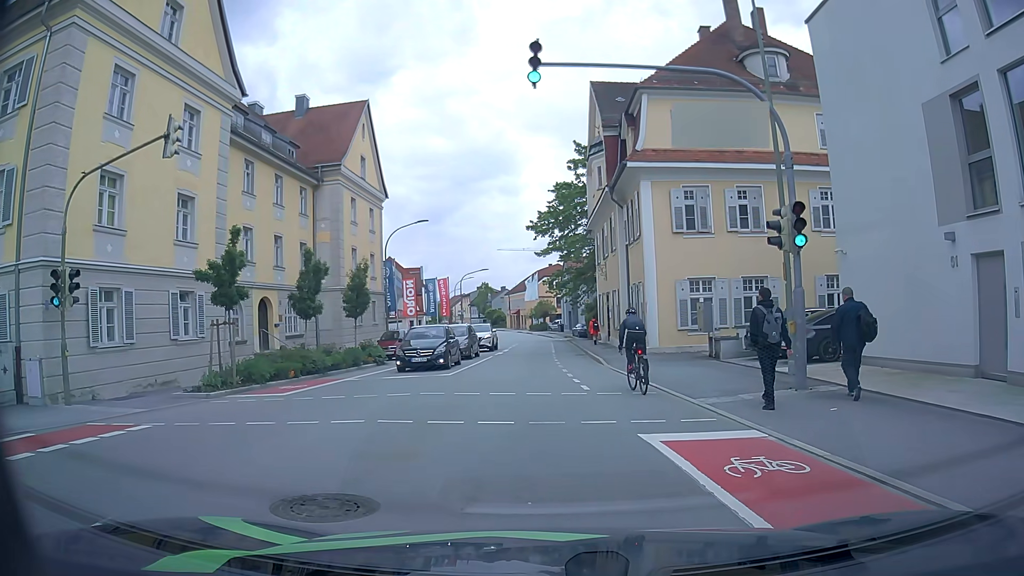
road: tertiary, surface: asphalt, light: Day
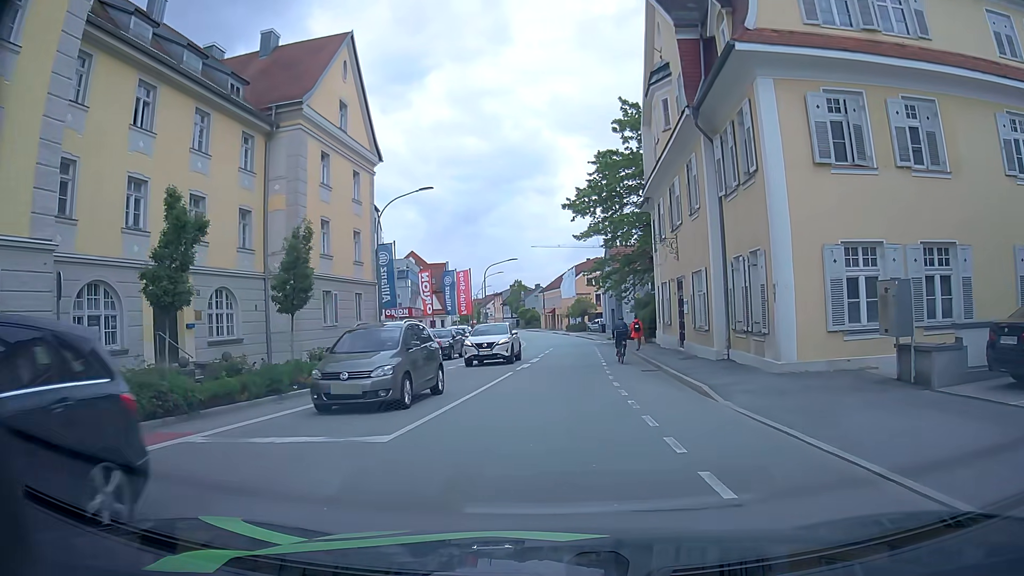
(-0.2, +11.8) m; -3°
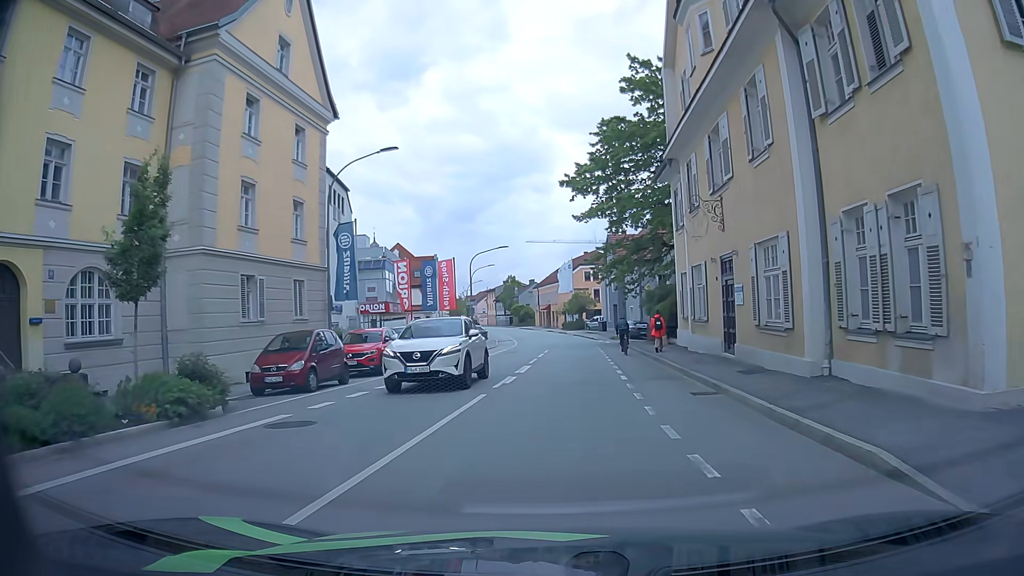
(+0.1, +7.7) m; +2°
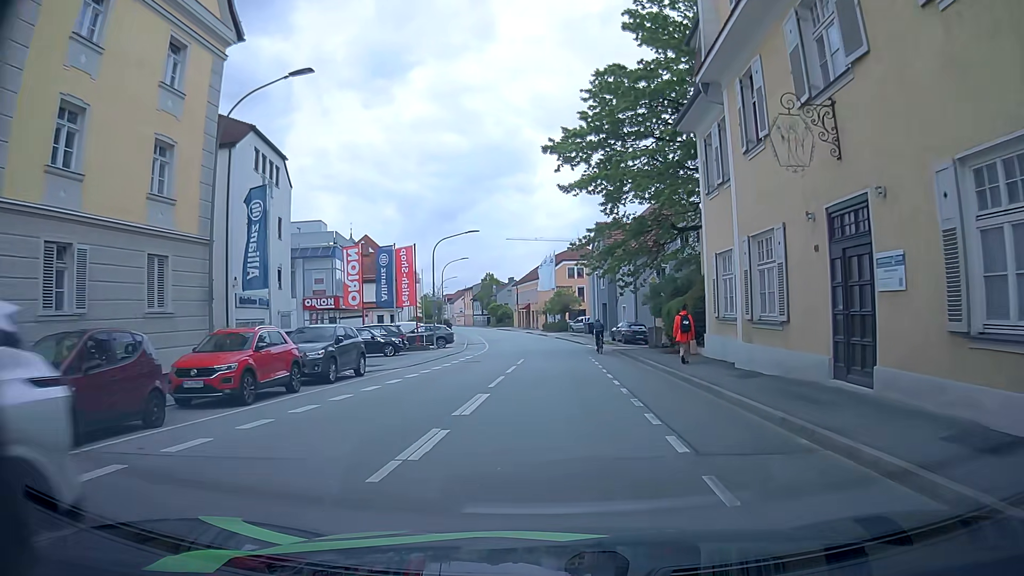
(0.0, +9.1) m; +1°
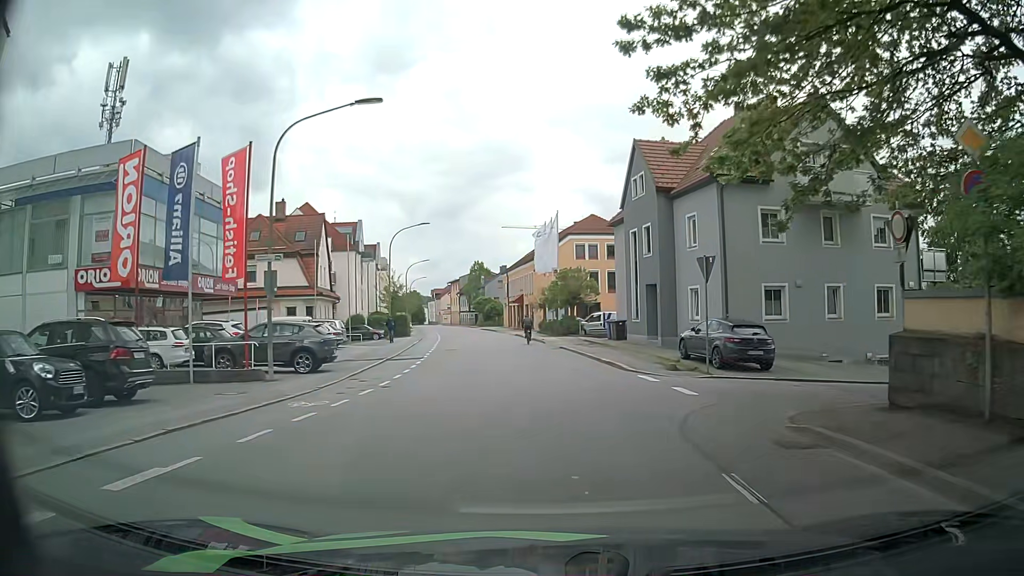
(0.0, +26.4) m; -1°
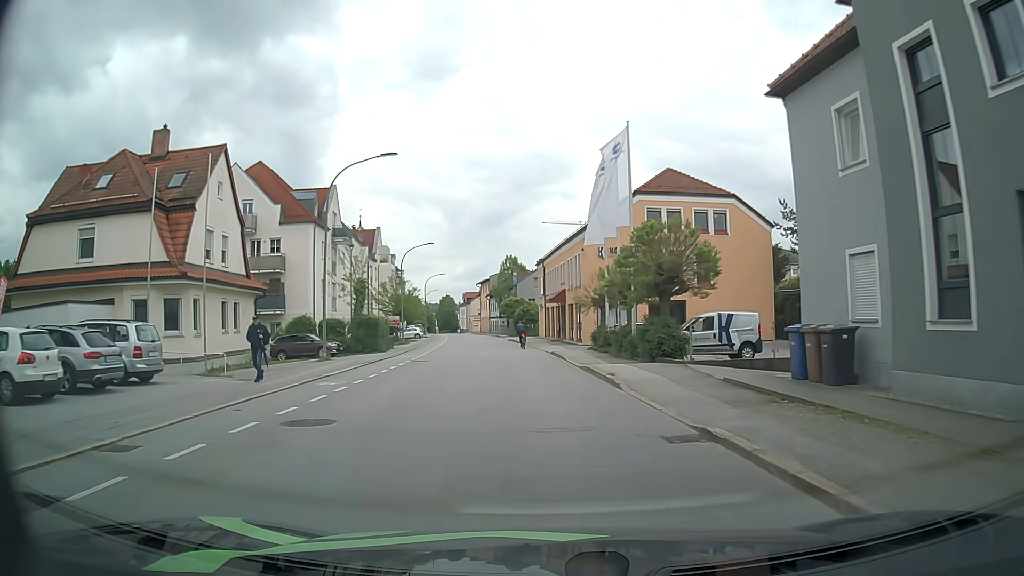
(-0.4, +23.9) m; -3°
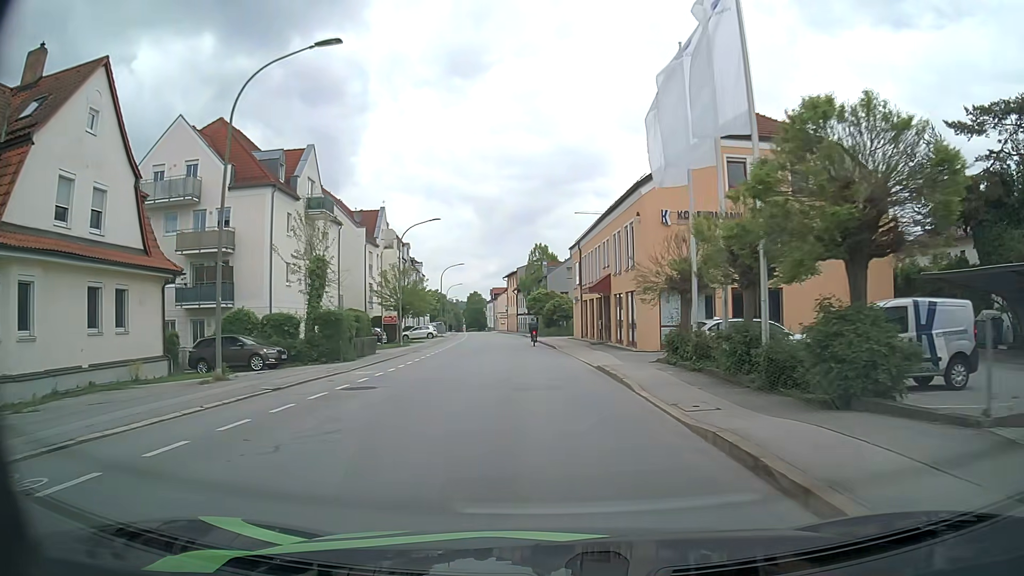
(-0.2, +12.6) m; -3°
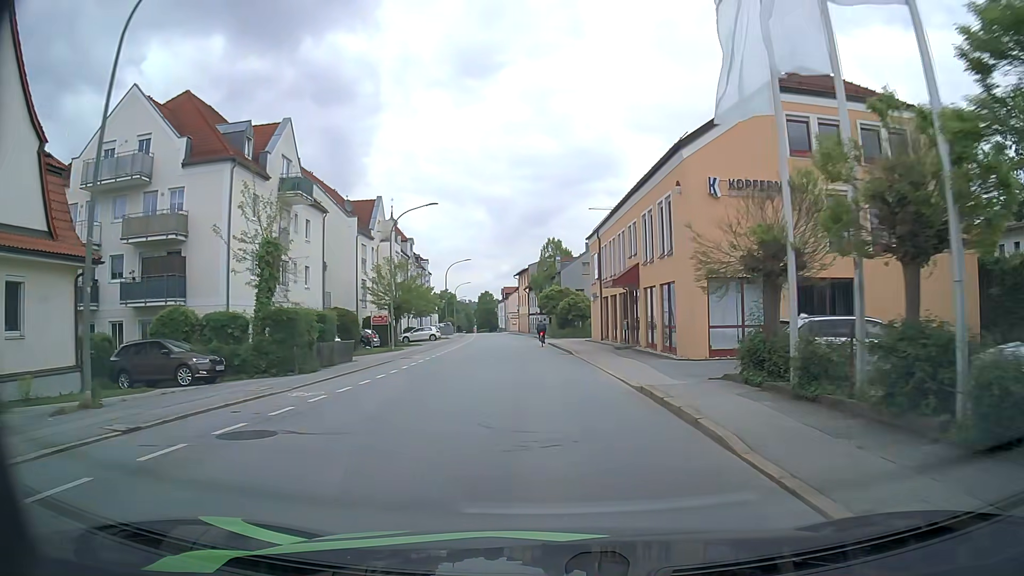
(0.0, +6.4) m; -1°
(0, +10) (0, +20) (-1, +30) (-1, +40) (-2, +50) (-3, +60) (-3, +70) (-4, +80) (-5, +90) (-6, +100) m
